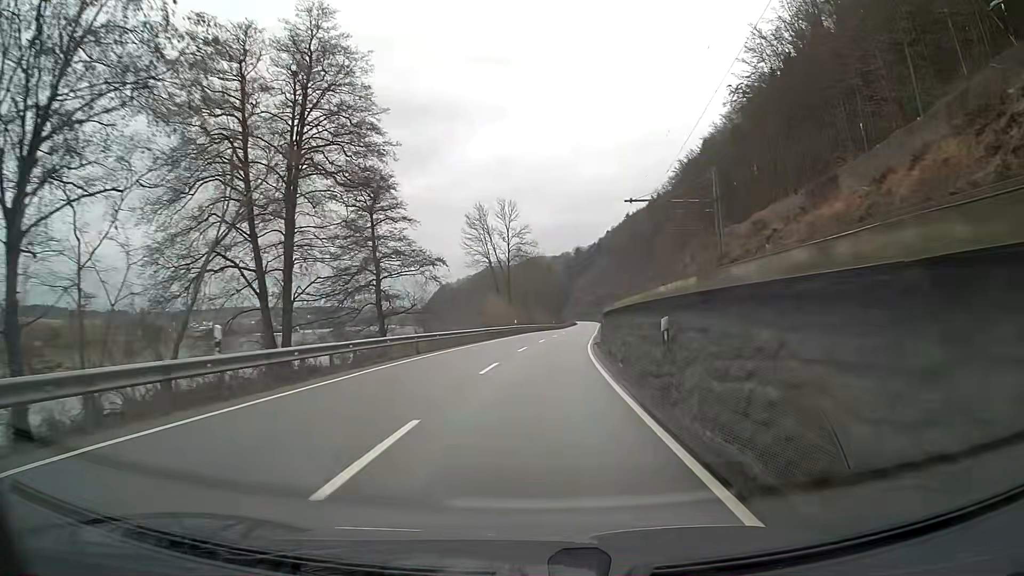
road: primary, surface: asphalt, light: Day
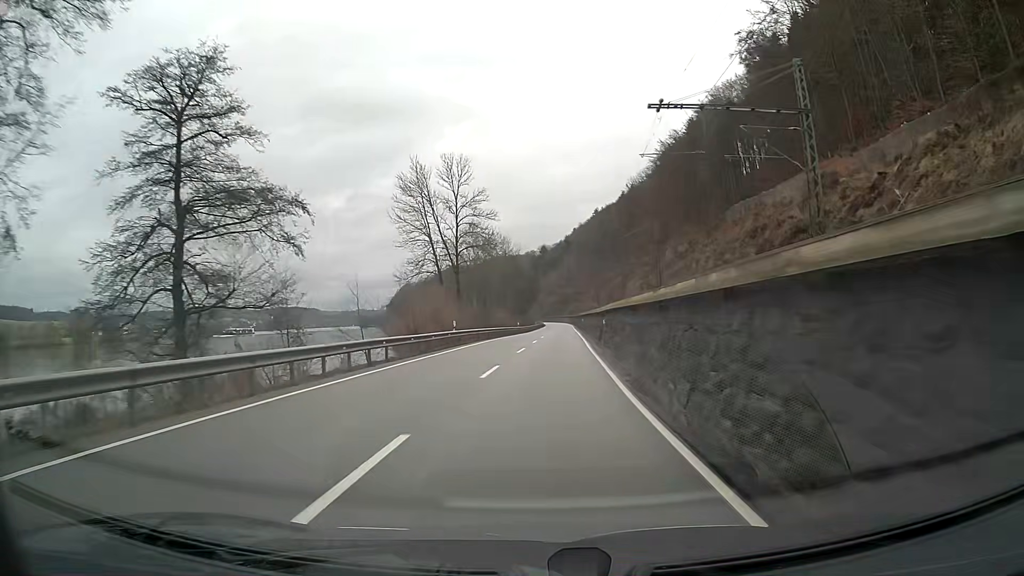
(+0.7, +25.0) m; +3°
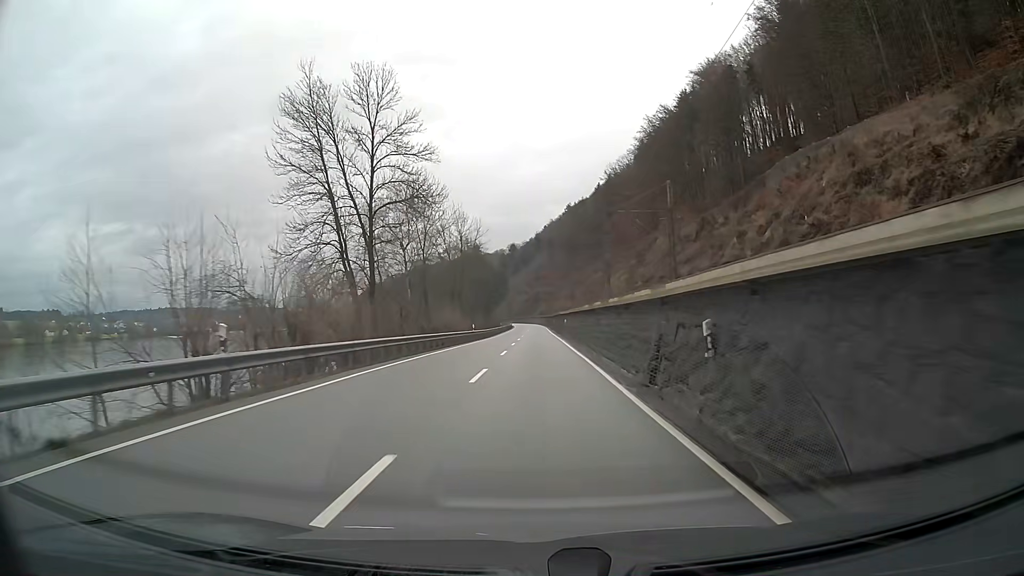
(+0.5, +25.0) m; +2°
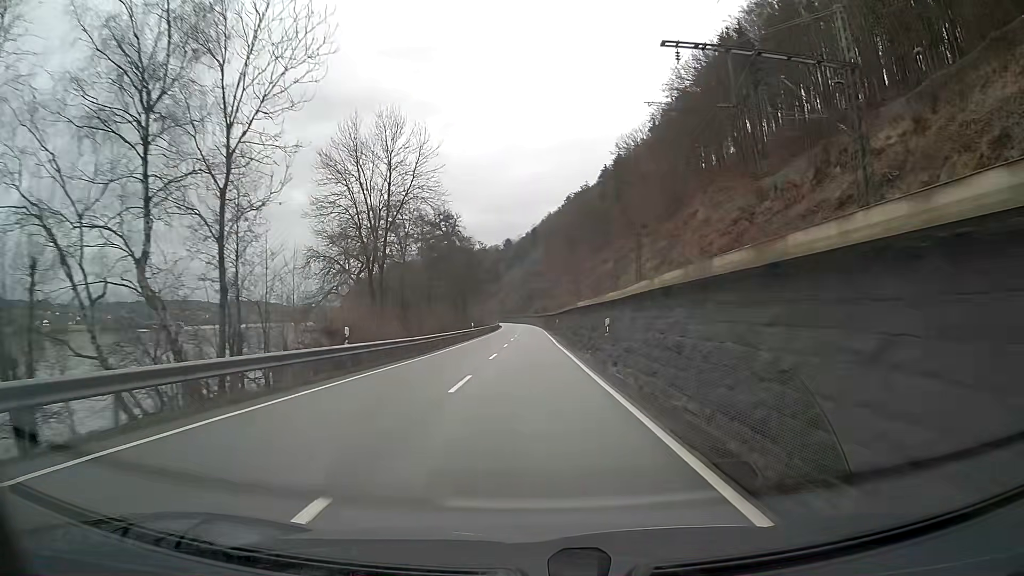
(+0.1, +37.4) m; 0°
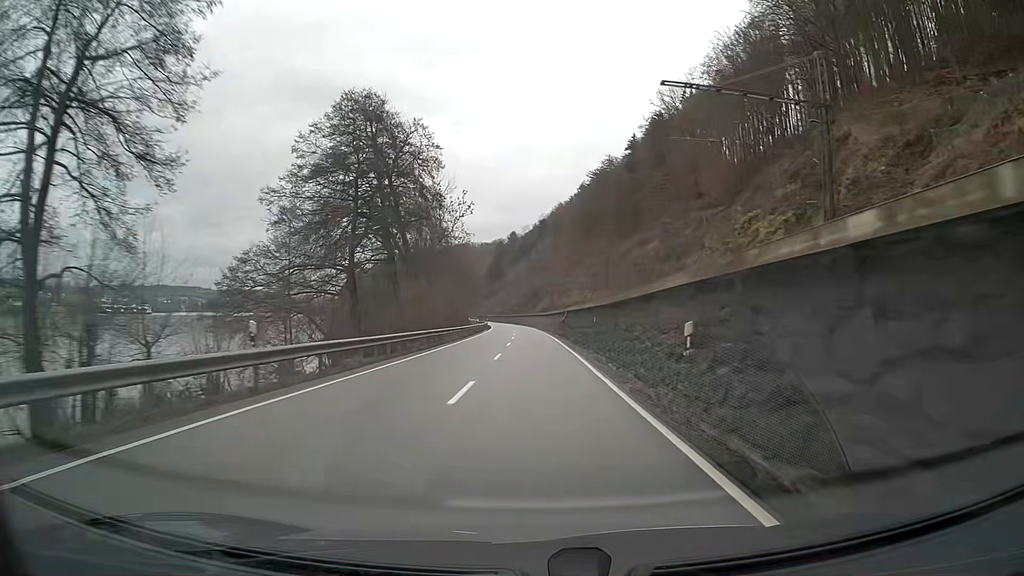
(-0.1, +50.0) m; 0°
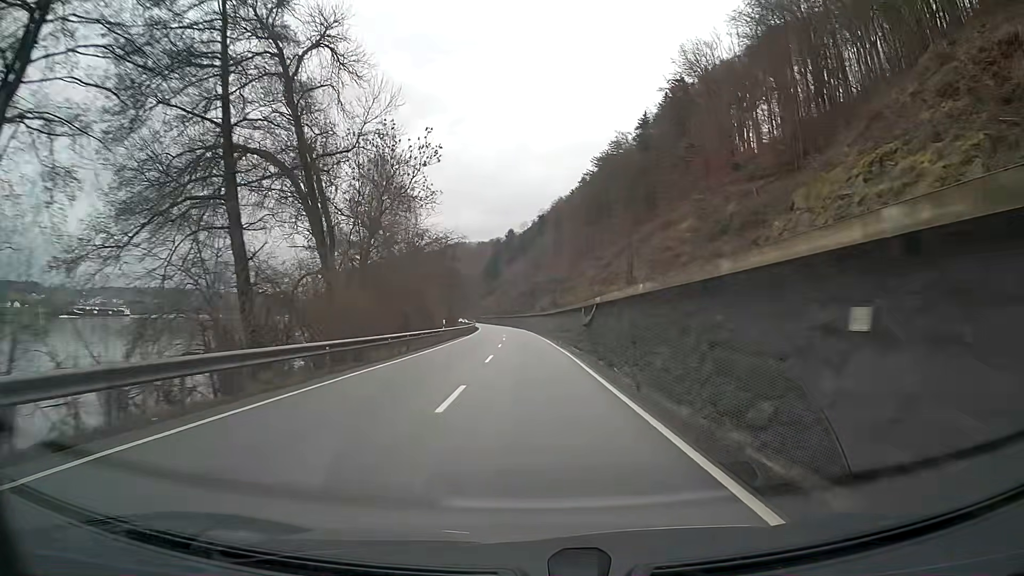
(0.0, +25.0) m; 0°
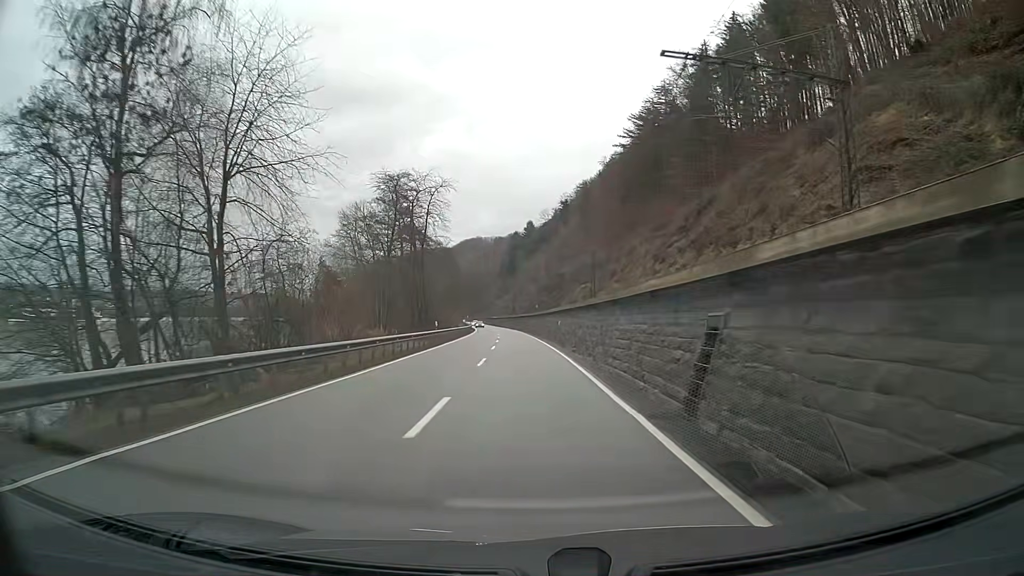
(-0.7, +49.9) m; -2°
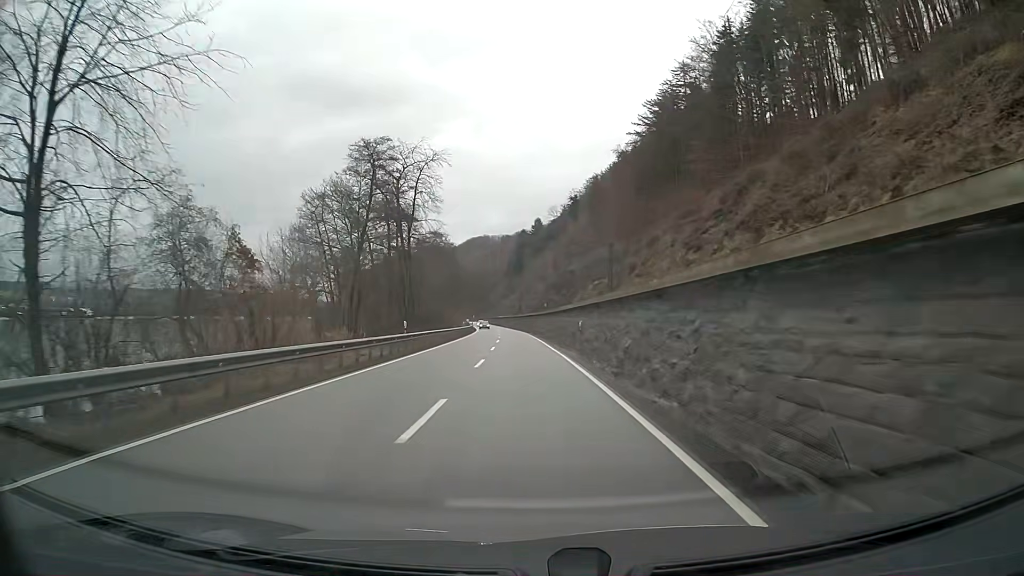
(-0.1, +12.5) m; -1°
